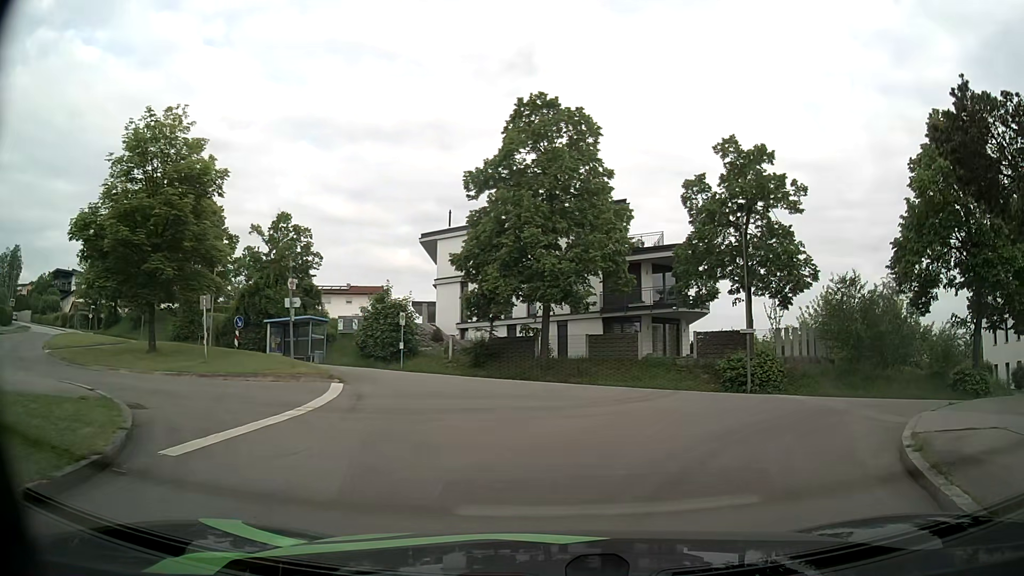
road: residential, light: Day
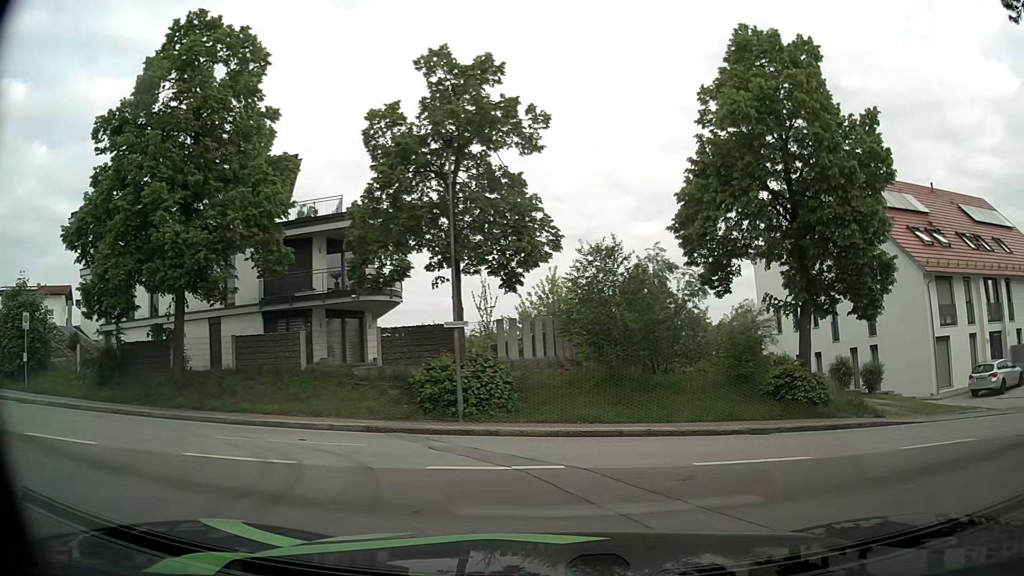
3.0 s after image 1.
(+1.8, +9.5) m; +25°
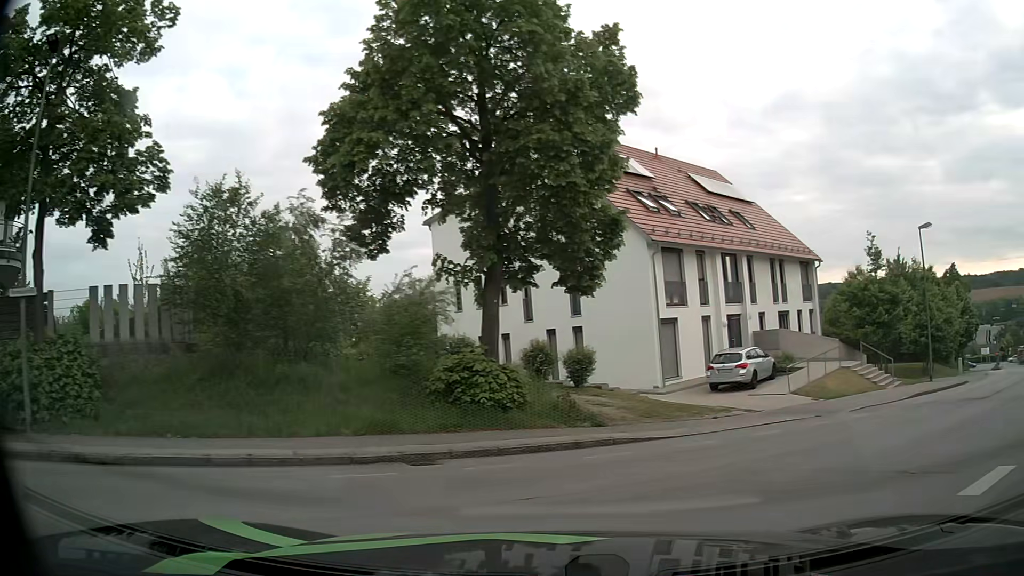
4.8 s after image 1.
(+1.4, +5.9) m; +27°
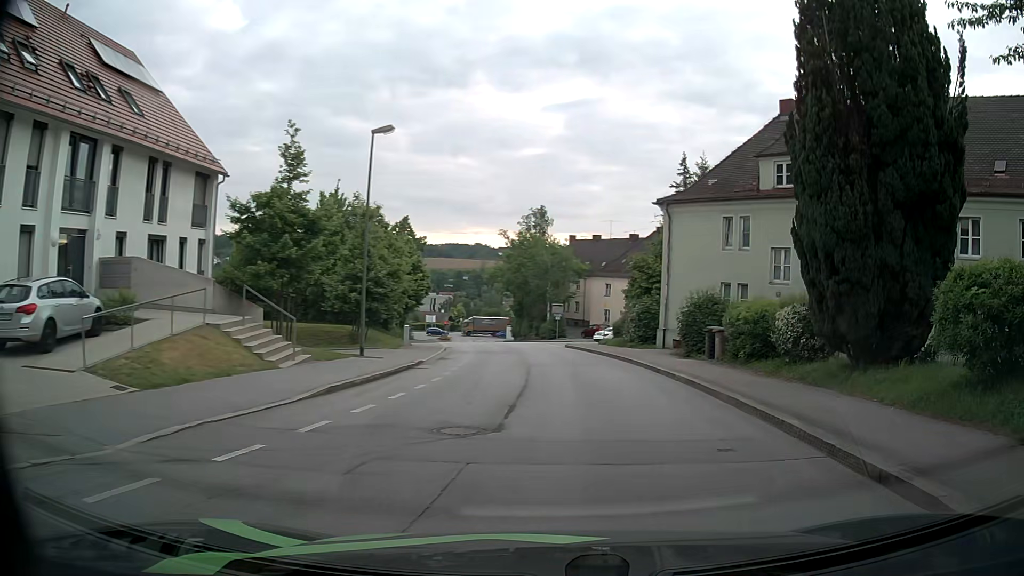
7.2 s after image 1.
(+5.2, +10.8) m; +48°
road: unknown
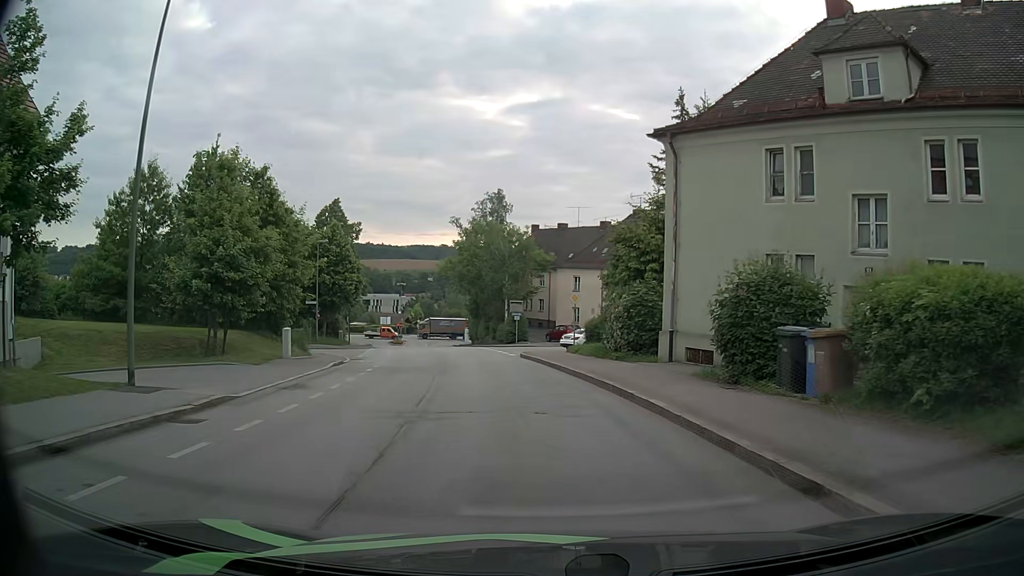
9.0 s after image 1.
(+0.7, +11.7) m; +3°
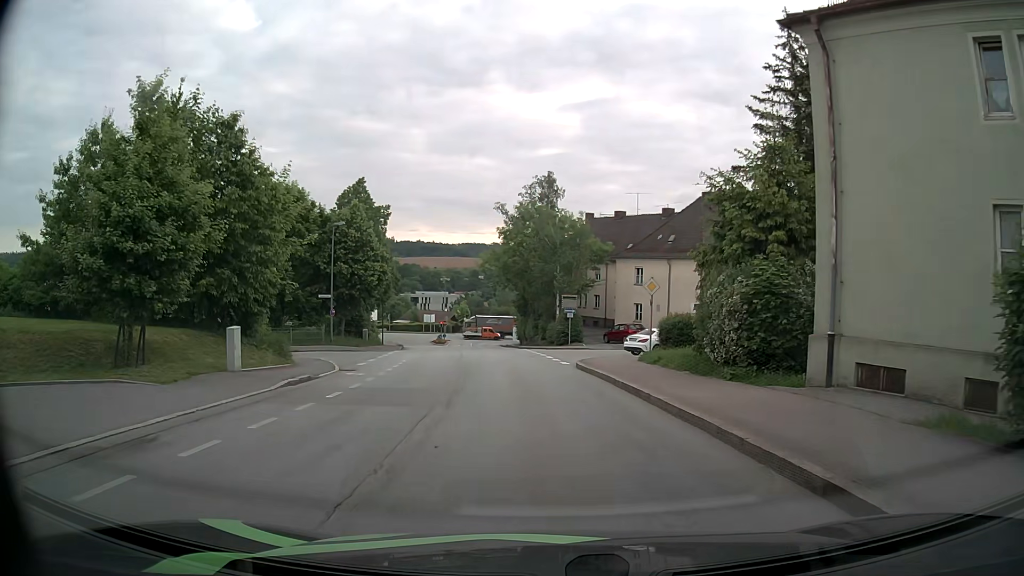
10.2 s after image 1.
(-0.4, +8.2) m; -5°
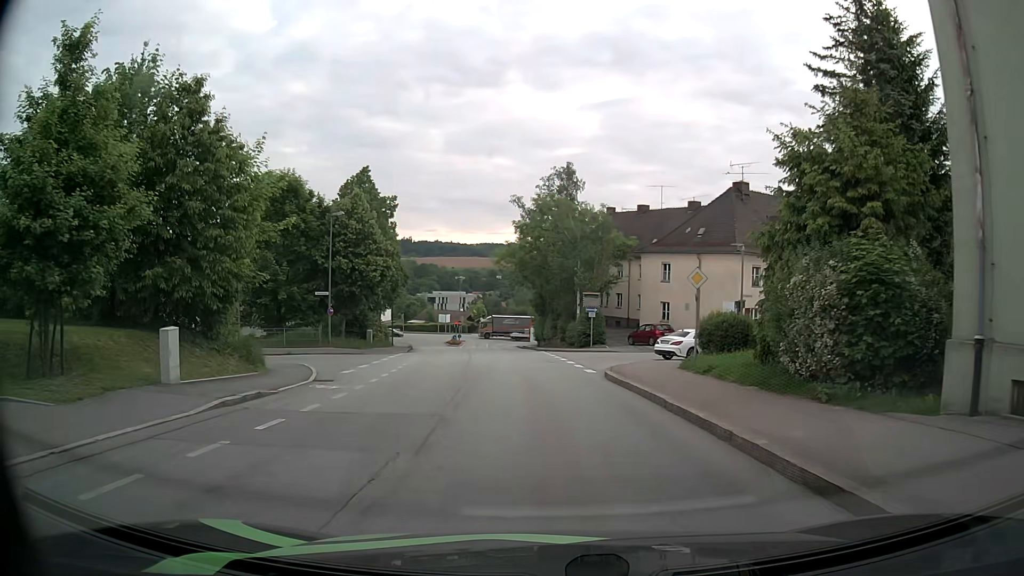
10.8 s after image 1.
(0.0, +4.0) m; -2°
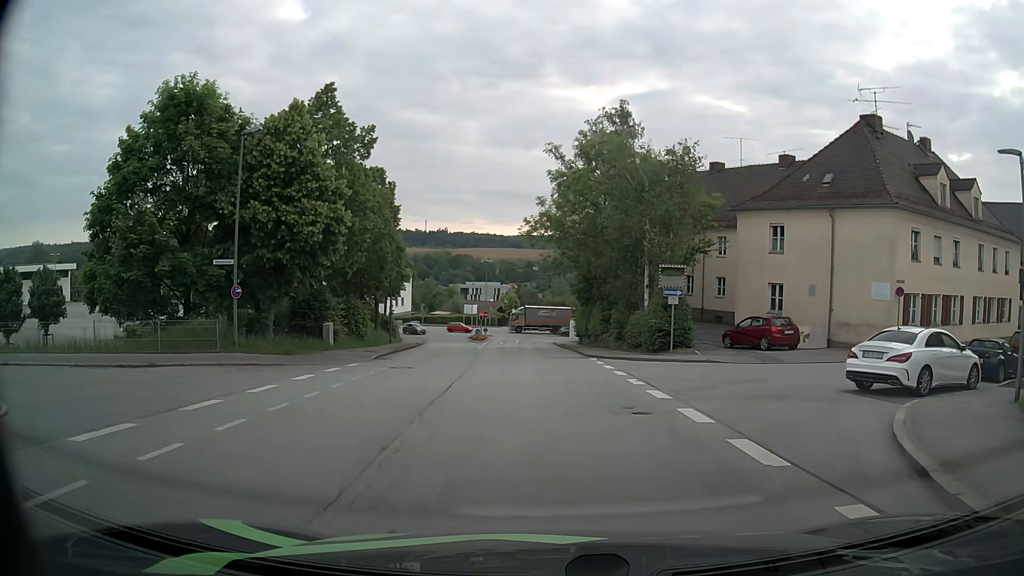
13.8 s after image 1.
(-0.4, +16.4) m; -2°
(0, +10) (-7, +17) (-16, +15) (-26, +13) (-36, +13) (-46, +13) (-56, +15) (-66, +17) (-75, +20) (-85, +24) m
